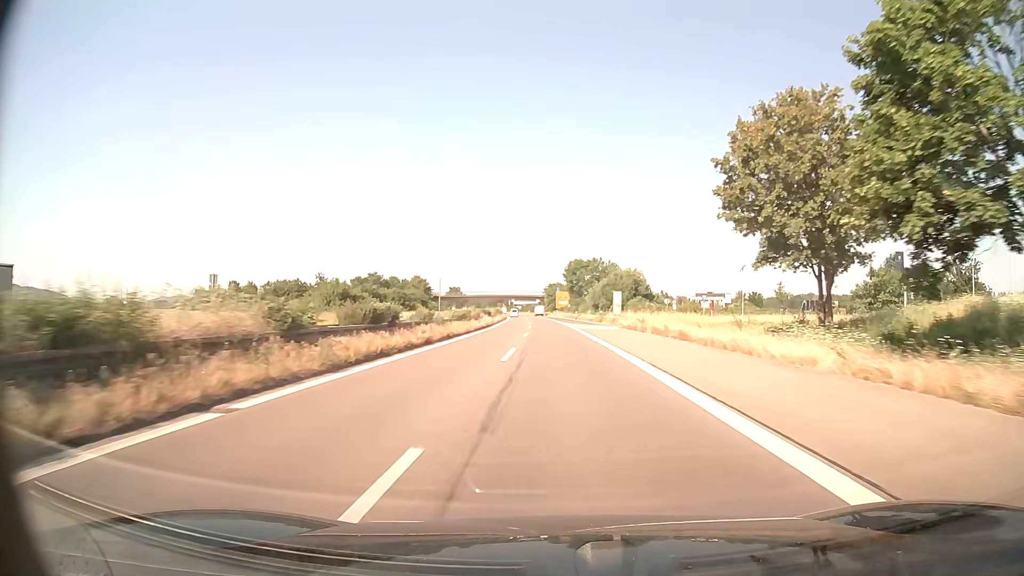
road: trunk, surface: asphalt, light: Day
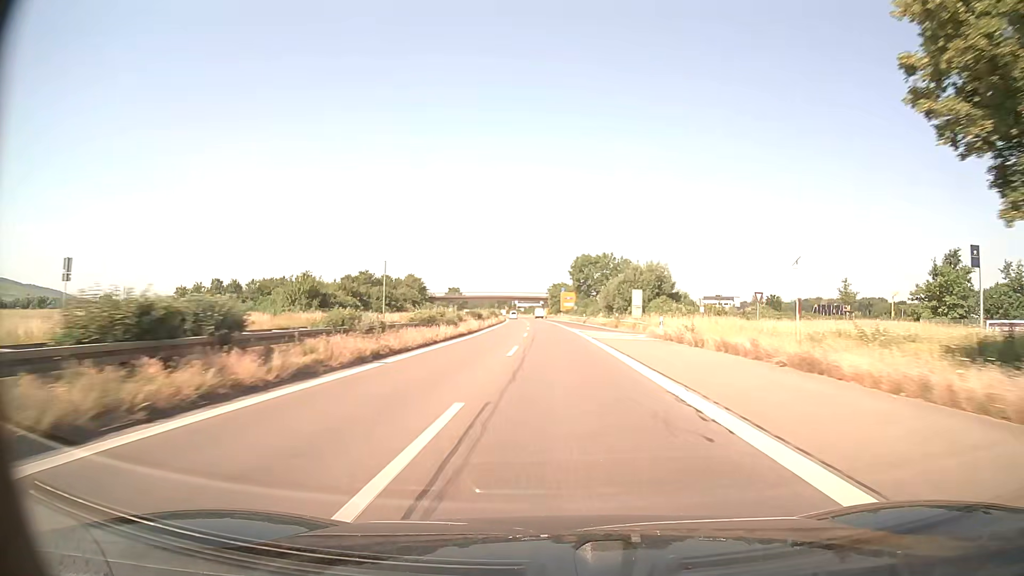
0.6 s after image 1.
(0.0, +14.5) m; 0°
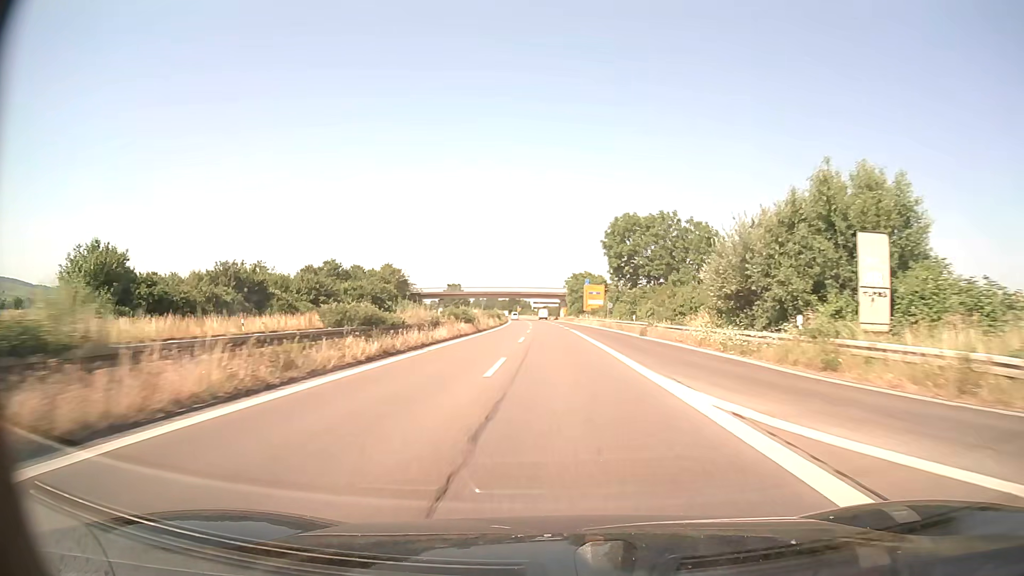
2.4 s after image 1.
(-0.5, +43.5) m; -1°
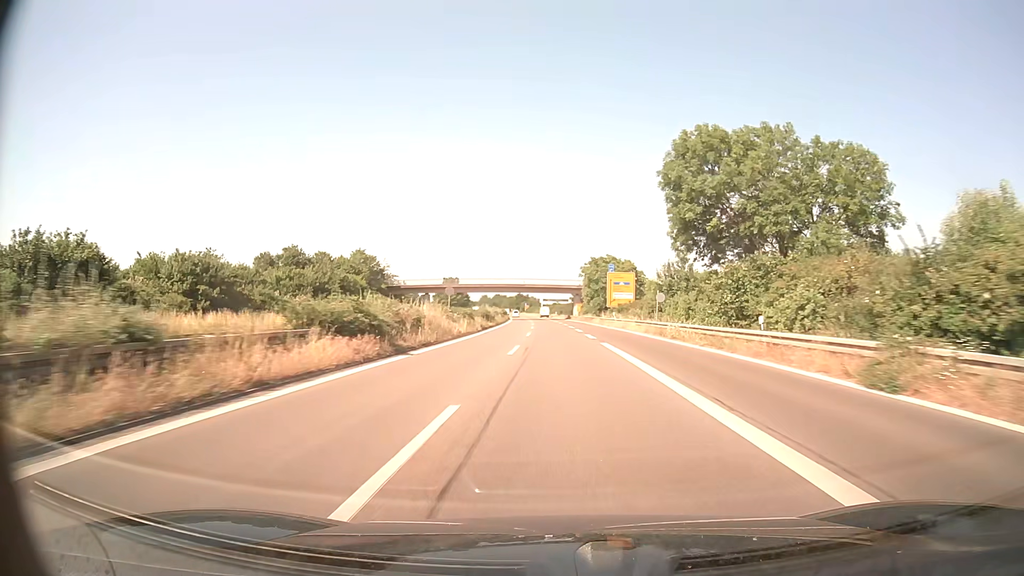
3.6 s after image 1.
(-0.3, +28.9) m; -1°
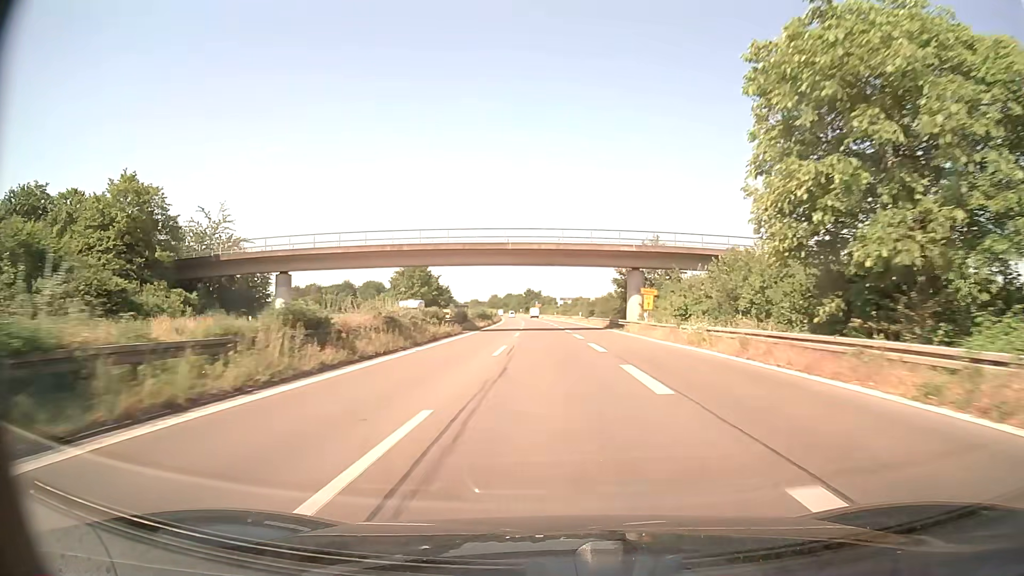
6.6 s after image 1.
(-0.6, +72.3) m; -1°
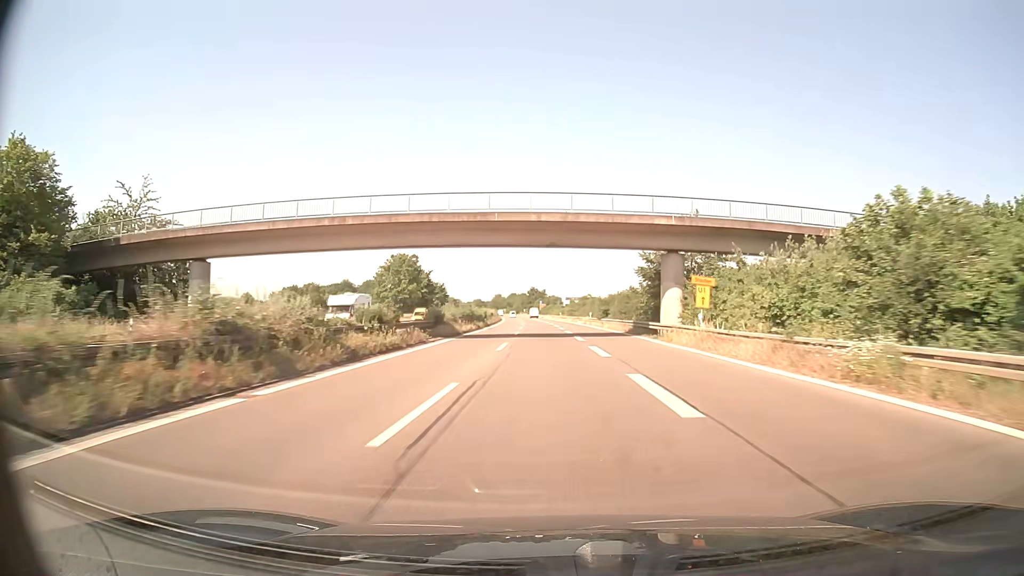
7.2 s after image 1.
(-0.1, +14.5) m; 0°
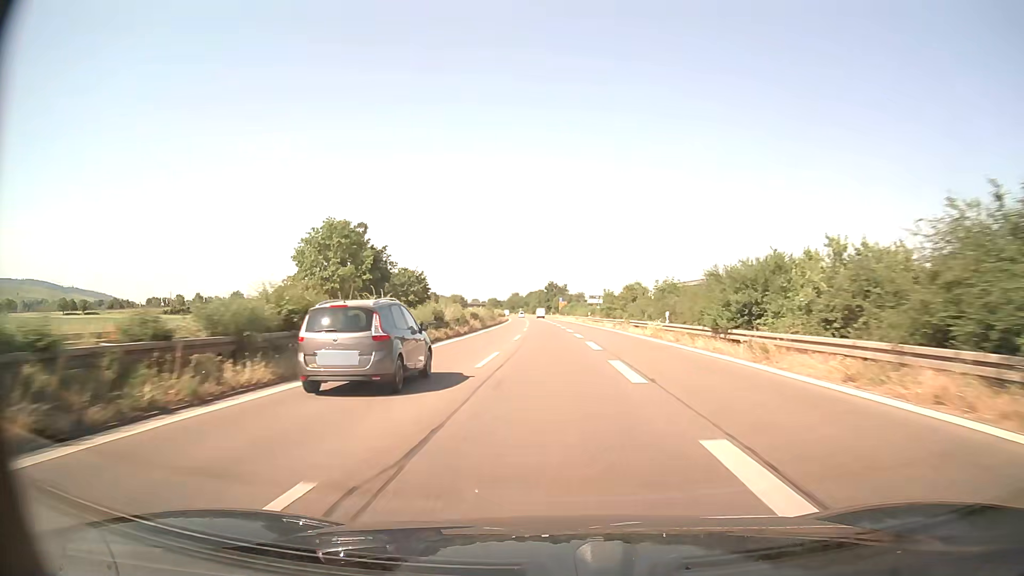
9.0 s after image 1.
(-0.7, +43.5) m; -1°
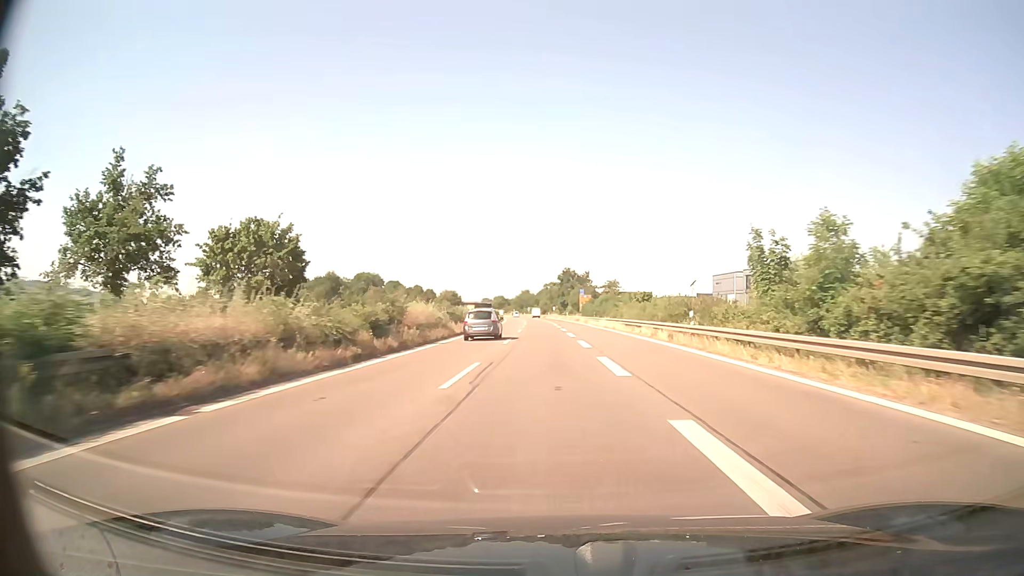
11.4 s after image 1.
(-1.5, +58.8) m; -2°
(0, +10) (0, +20) (0, +30) (-1, +40) (-1, +50) (-1, +60) (-1, +70) (-2, +80) (-2, +90) (-3, +100) m
